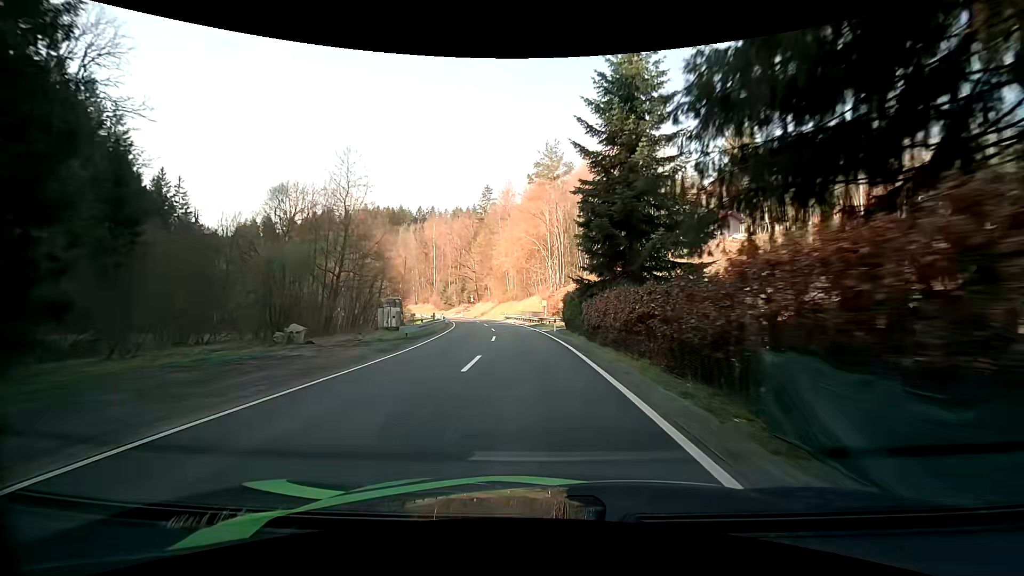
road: secondary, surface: asphalt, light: Day
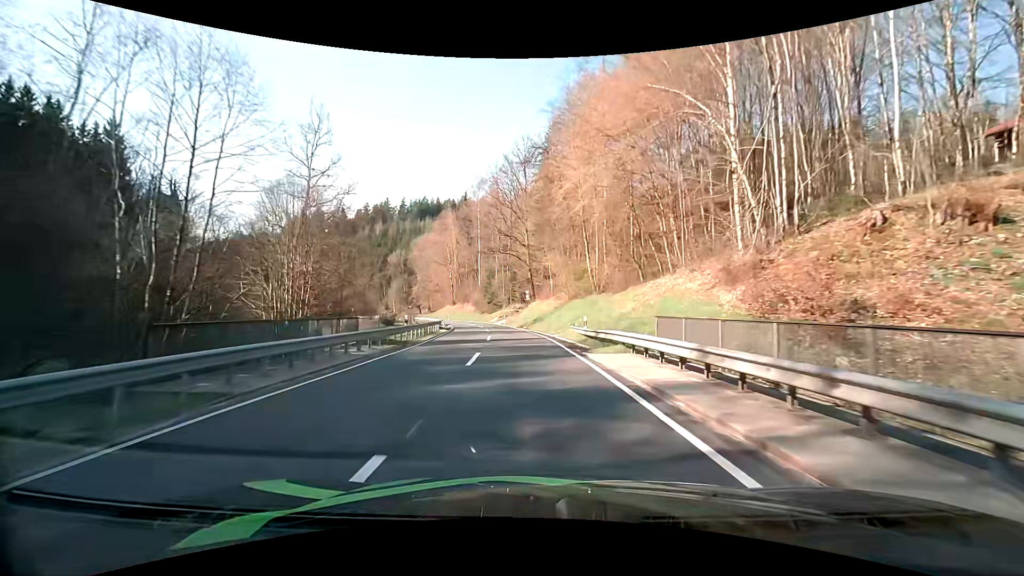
(-2.9, +47.1) m; -8°
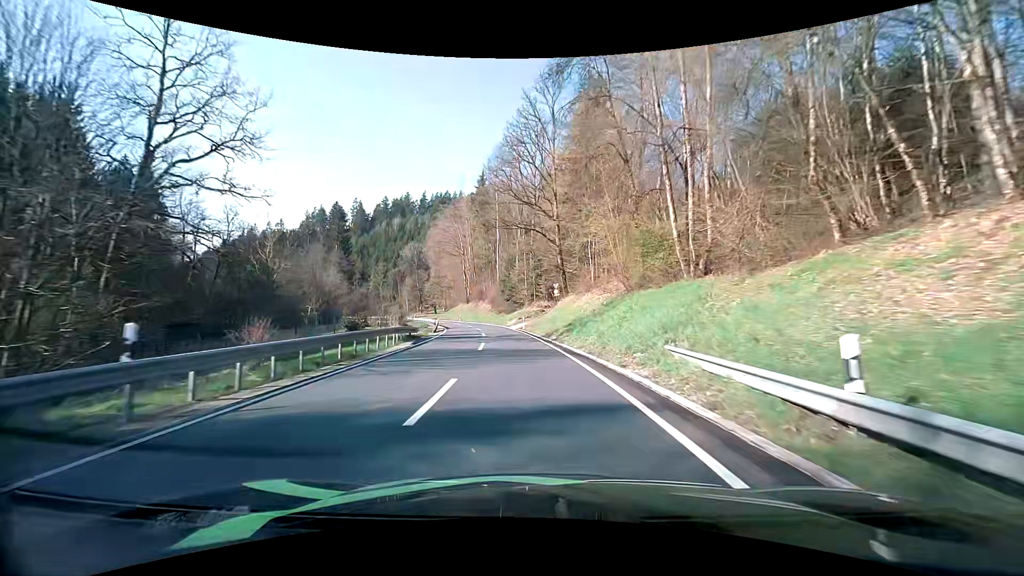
(-0.5, +18.8) m; -3°
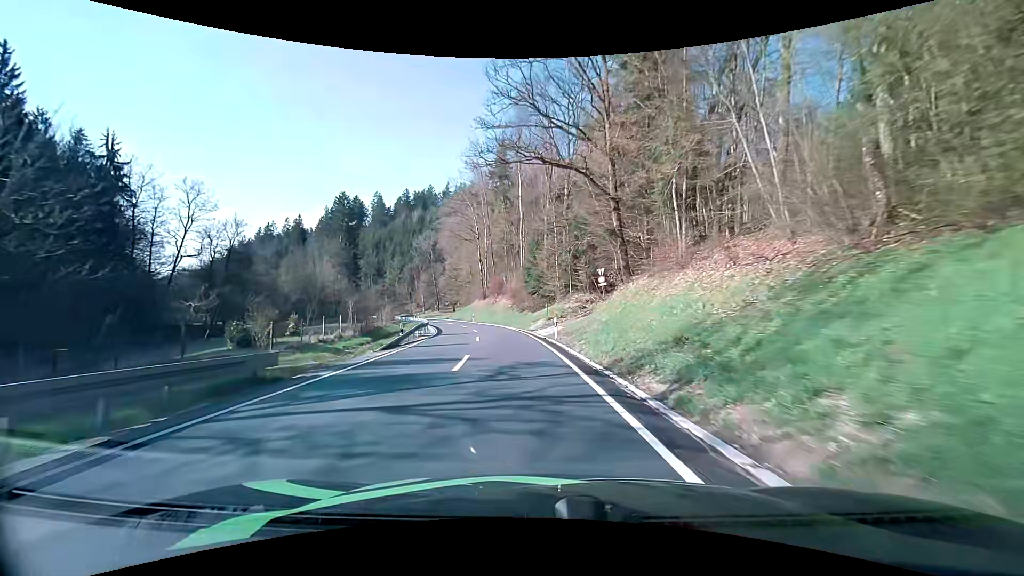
(-0.4, +18.8) m; -3°
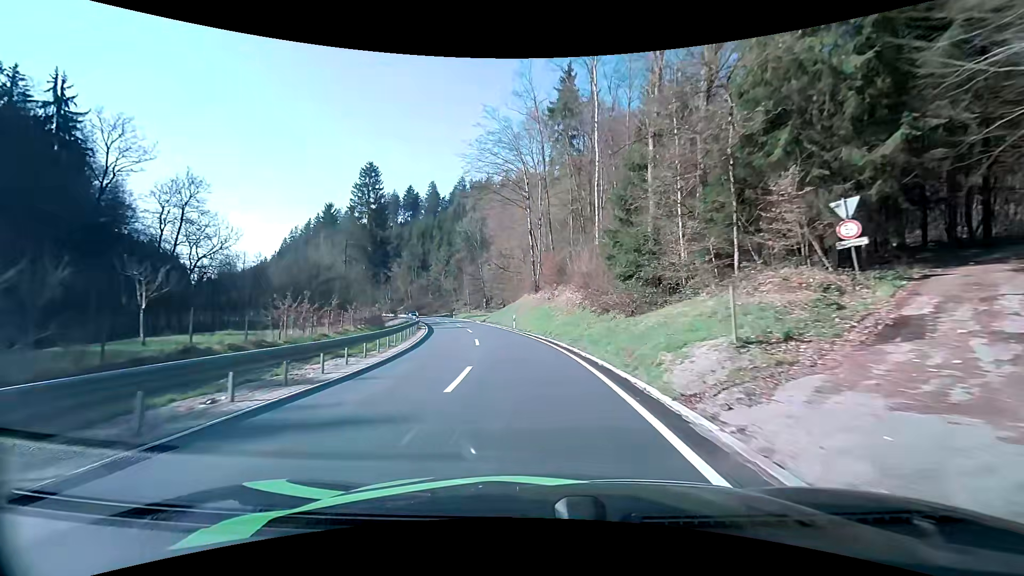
(-1.5, +27.3) m; -7°
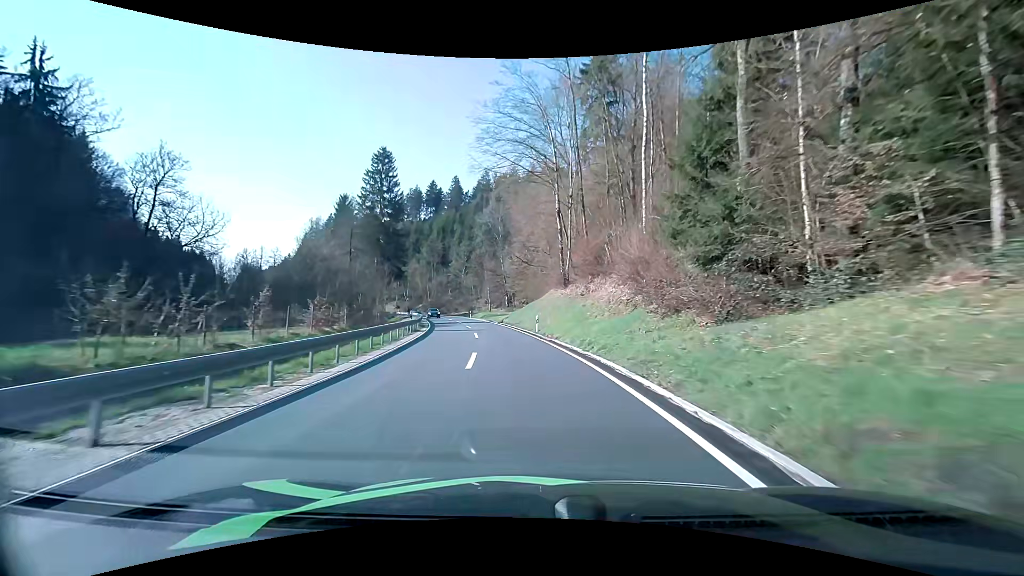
(-0.3, +9.2) m; -4°
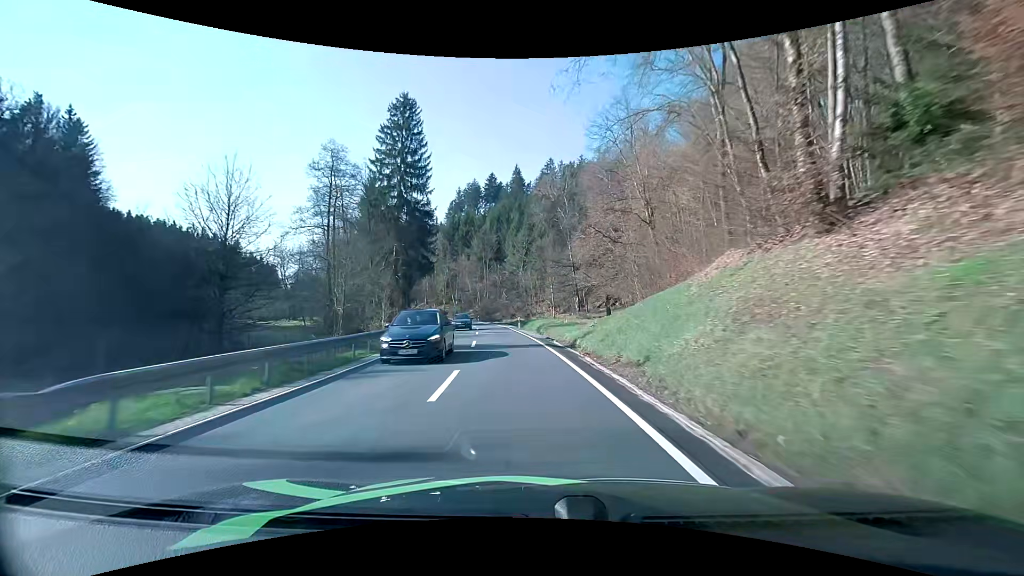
(-1.8, +28.3) m; -8°
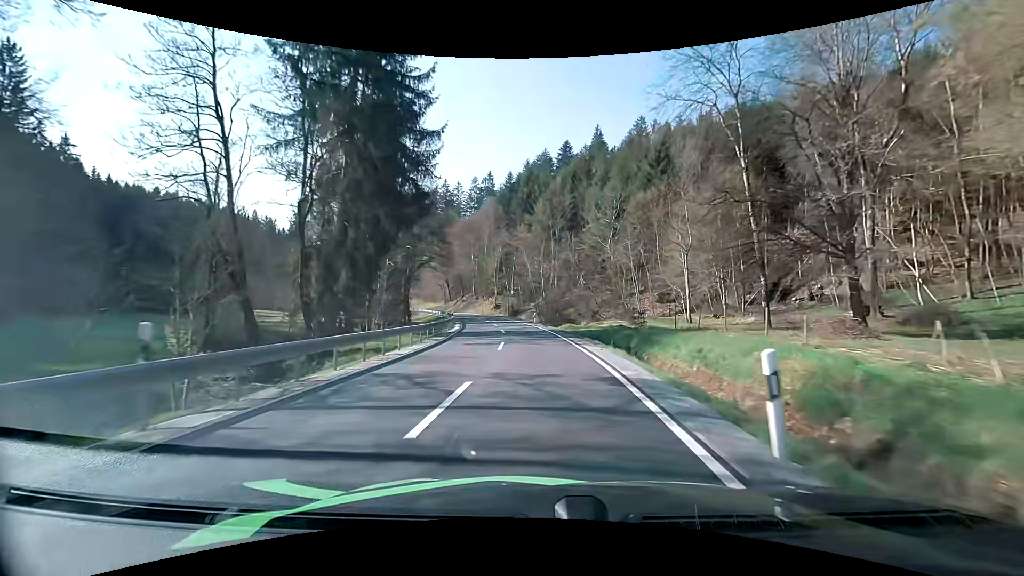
(-2.9, +38.7) m; -9°
(0, +10) (0, +20) (-1, +30) (-2, +40) (-3, +50) (-5, +60) (-7, +69) (-9, +79) (-12, +89) (-16, +98) m
